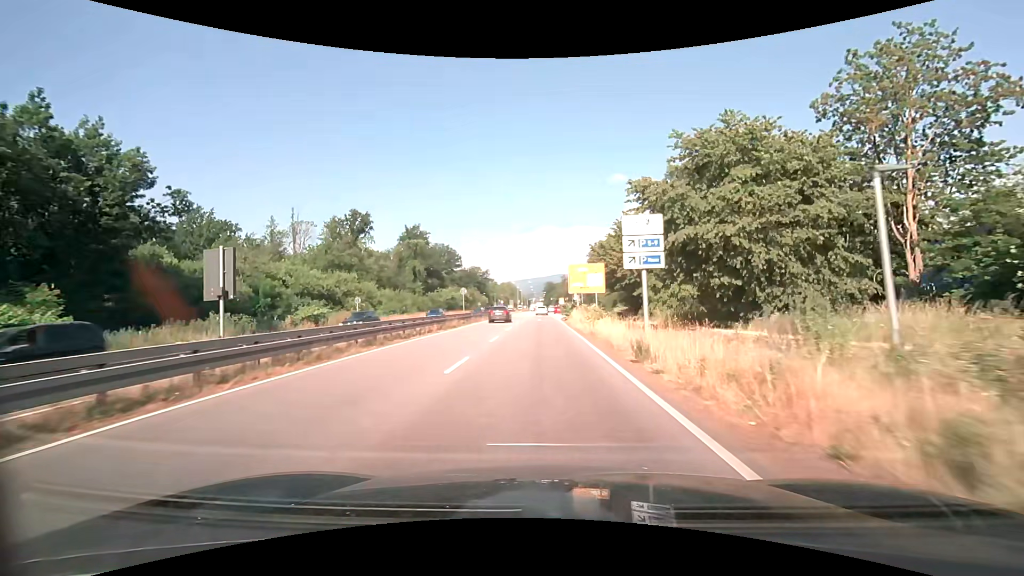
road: primary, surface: asphalt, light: Day
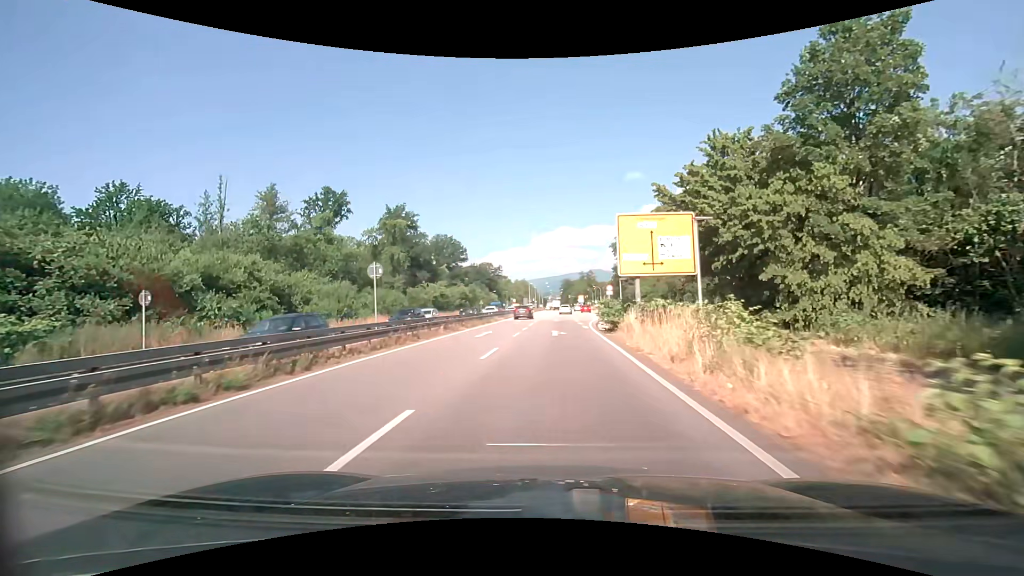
(-0.1, +24.6) m; -2°
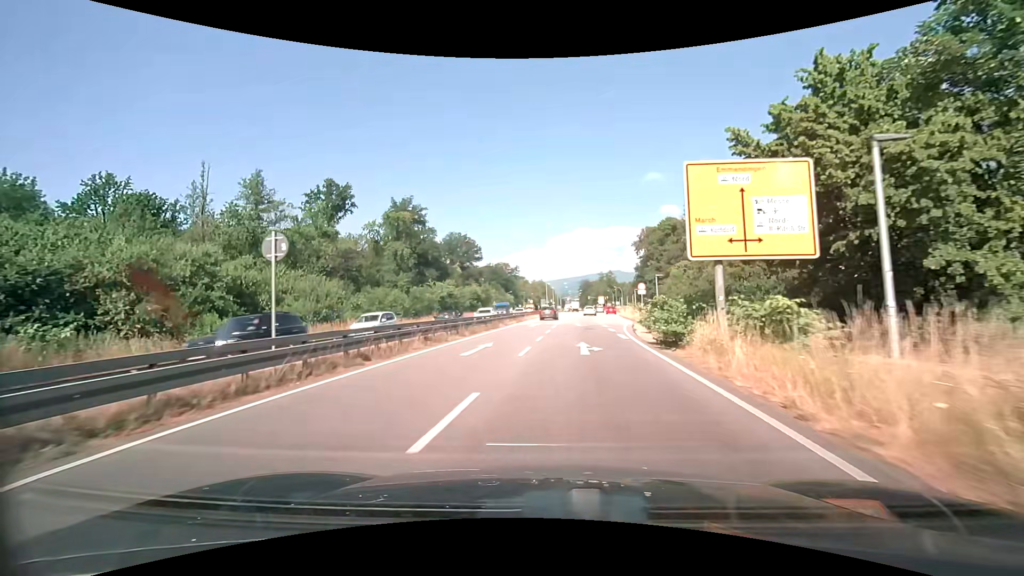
(-0.1, +8.0) m; -2°
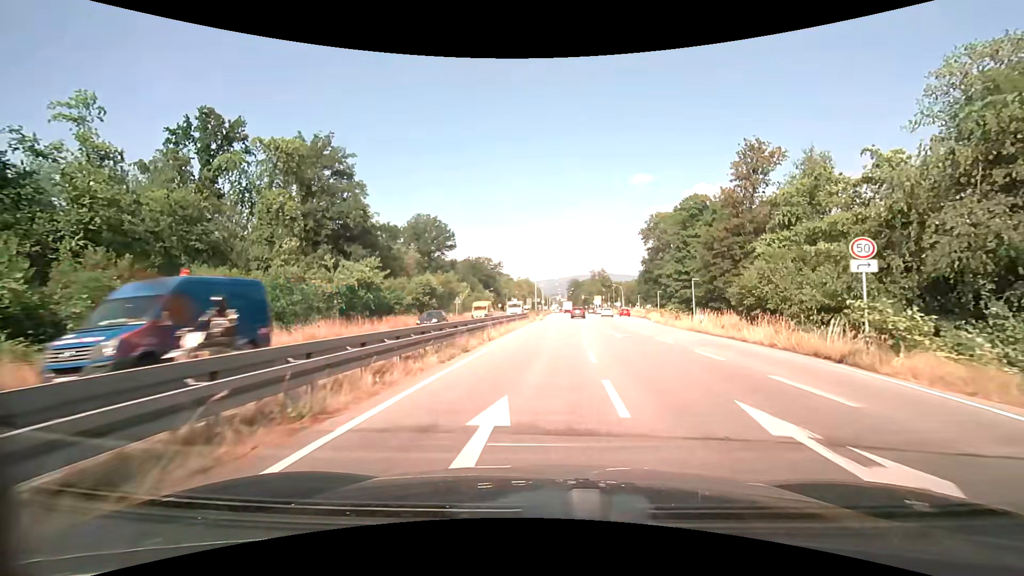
(-0.5, +31.5) m; +1°
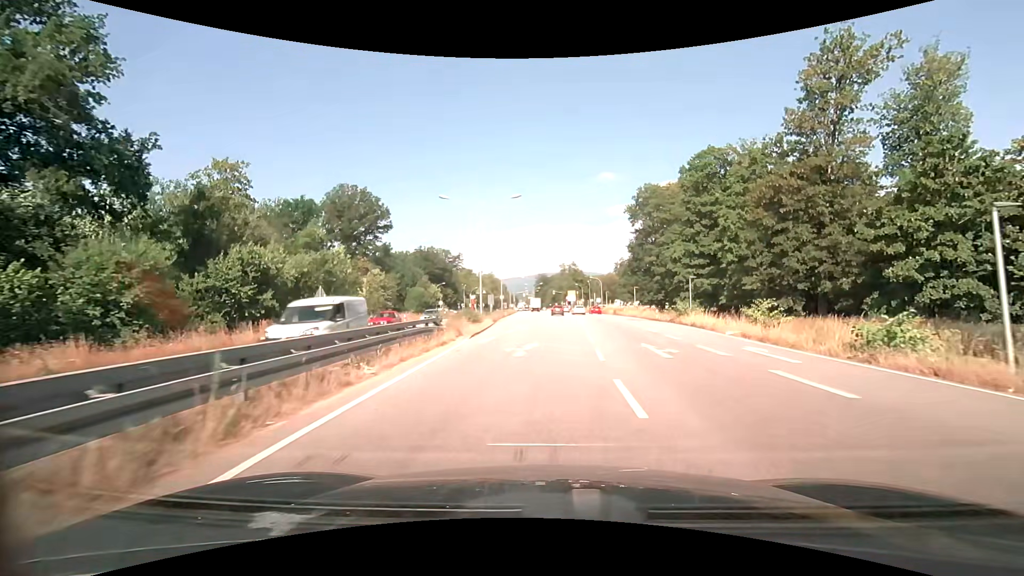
(+1.1, +30.4) m; +4°
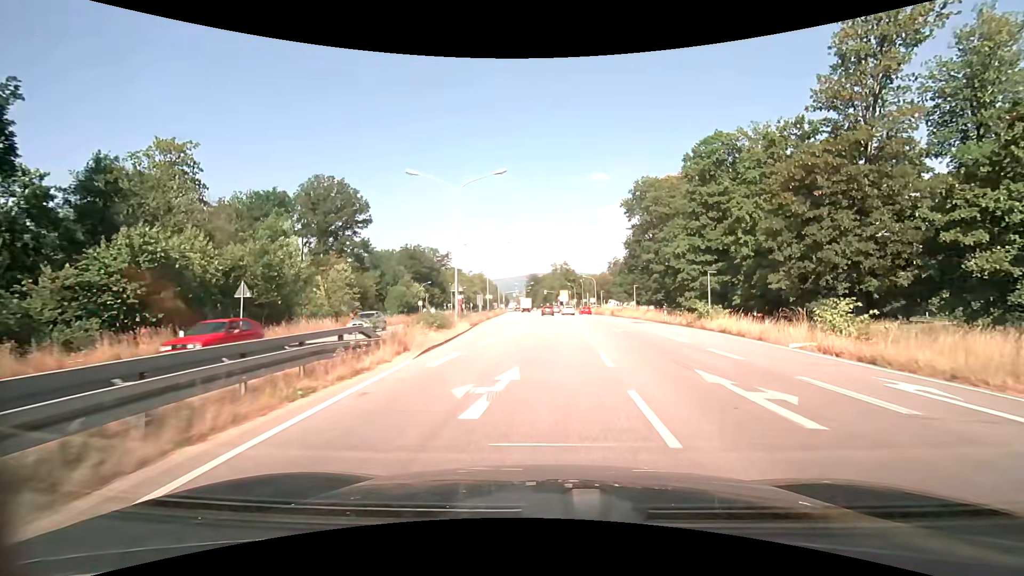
(0.0, +7.2) m; +1°
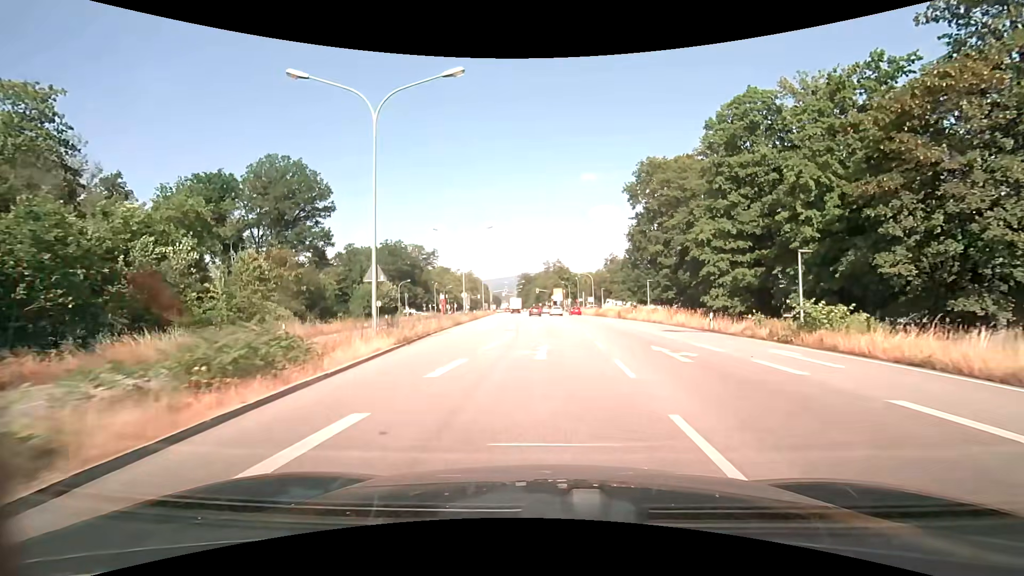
(+0.1, +13.7) m; +1°
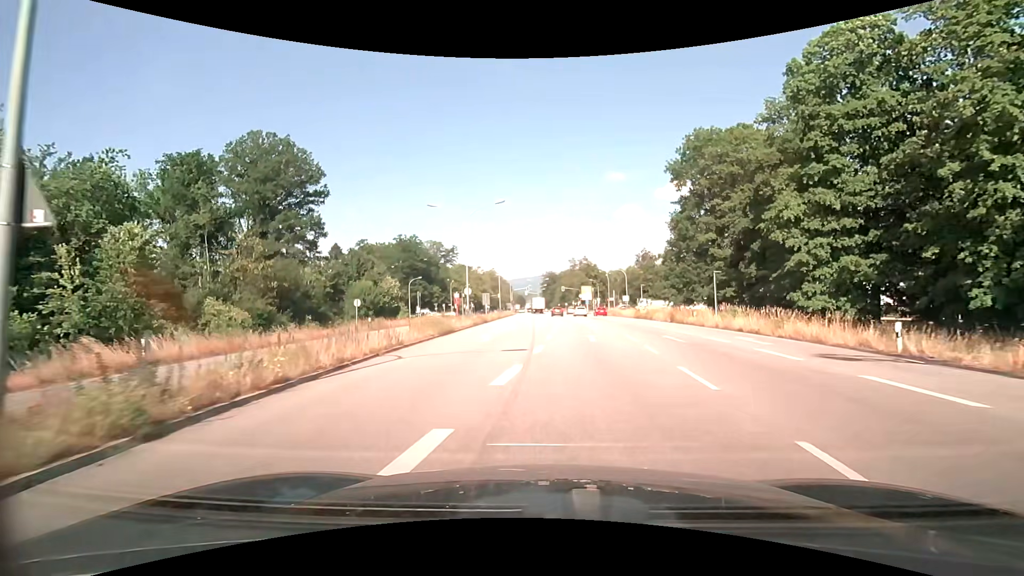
(-0.2, +13.0) m; -2°
(0, +10) (0, +20) (-1, +30) (-1, +40) (-1, +50) (-1, +60) (-1, +70) (-1, +80) (-2, +90) (-2, +100) m
